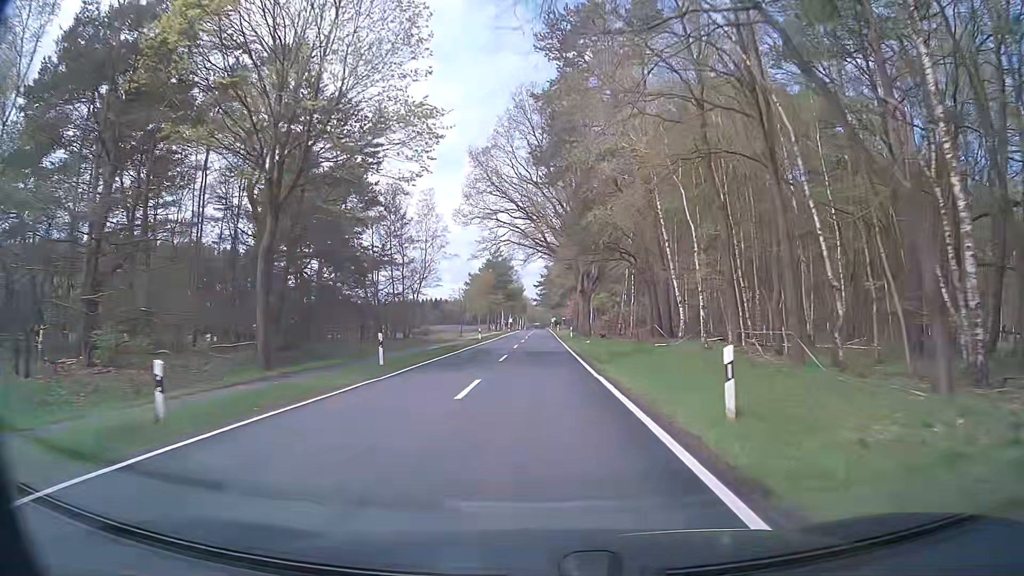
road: secondary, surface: asphalt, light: Day
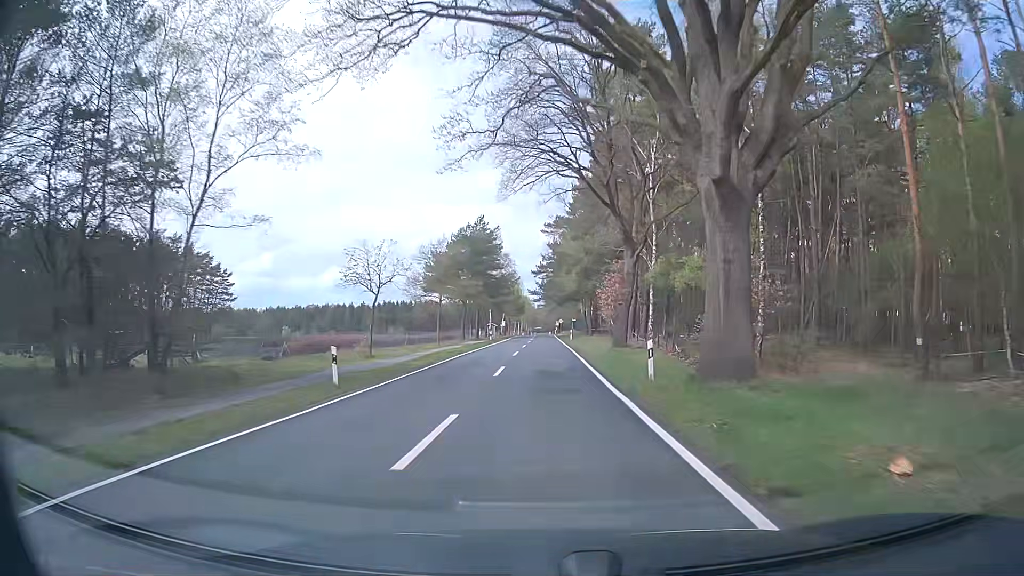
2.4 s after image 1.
(+0.2, +42.3) m; 0°
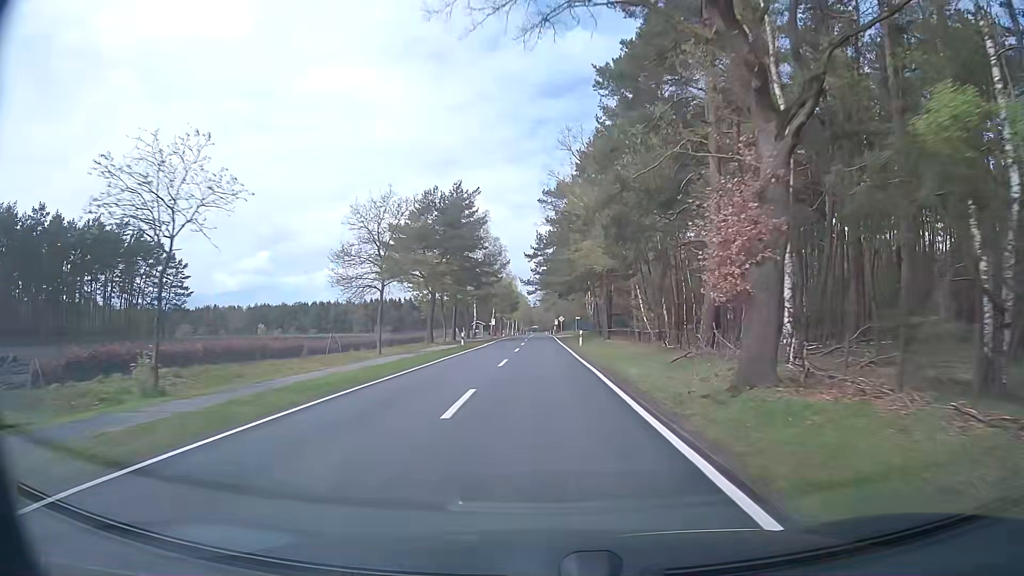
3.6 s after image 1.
(+0.1, +21.3) m; +1°
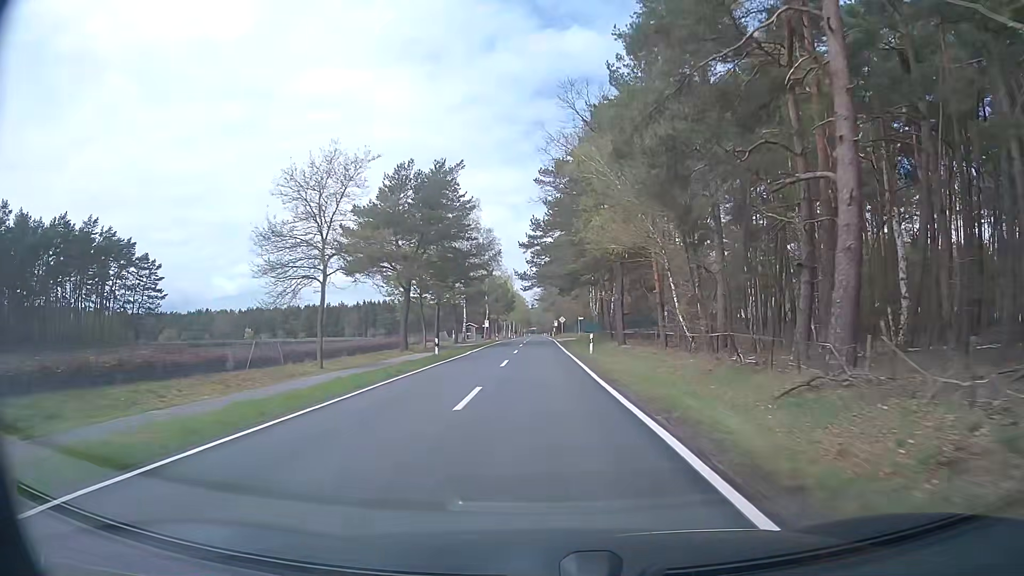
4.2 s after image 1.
(0.0, +10.7) m; 0°
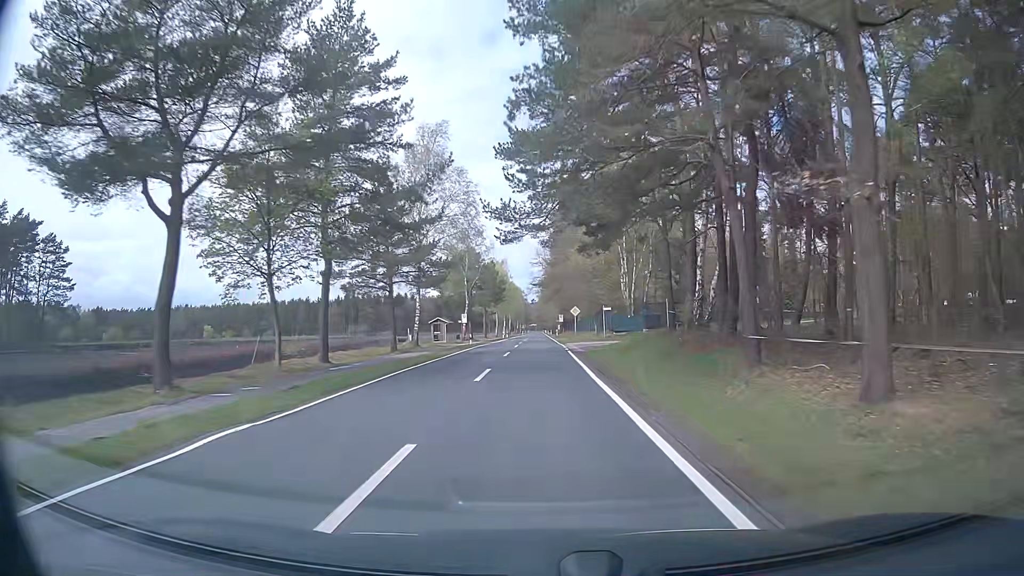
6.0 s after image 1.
(+0.1, +32.1) m; 0°
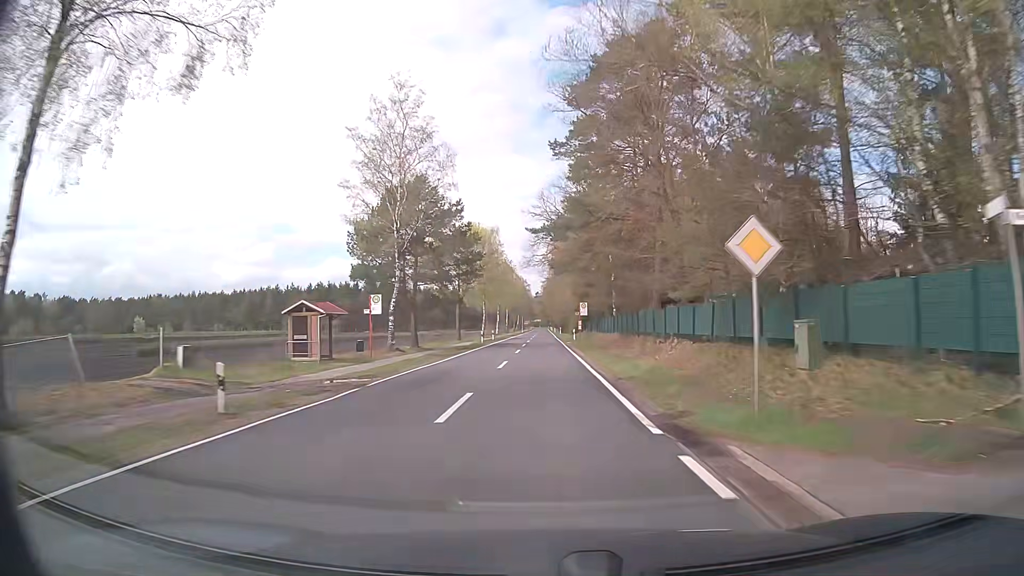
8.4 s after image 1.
(0.0, +43.0) m; 0°
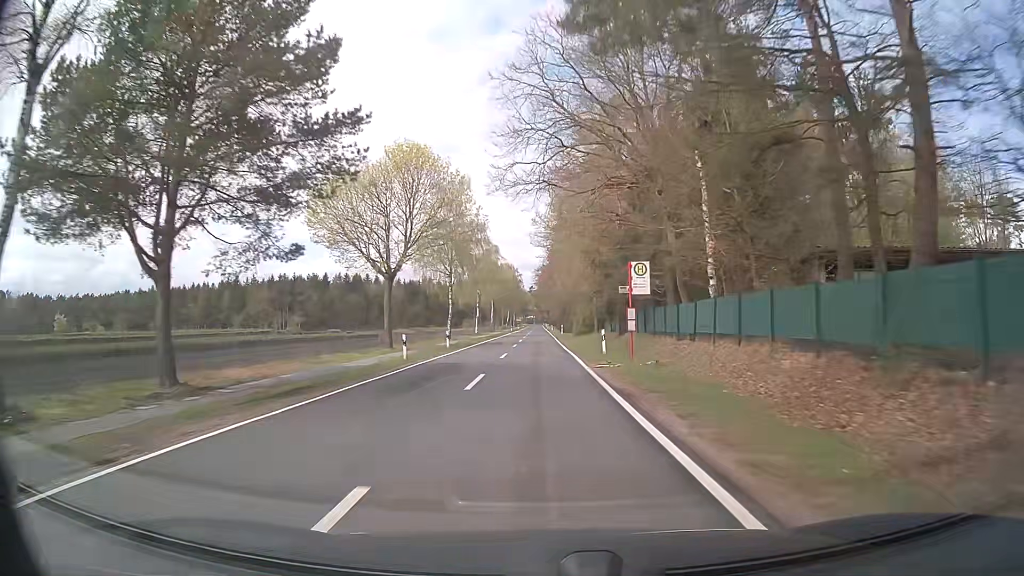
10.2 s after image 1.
(+0.1, +32.4) m; +1°
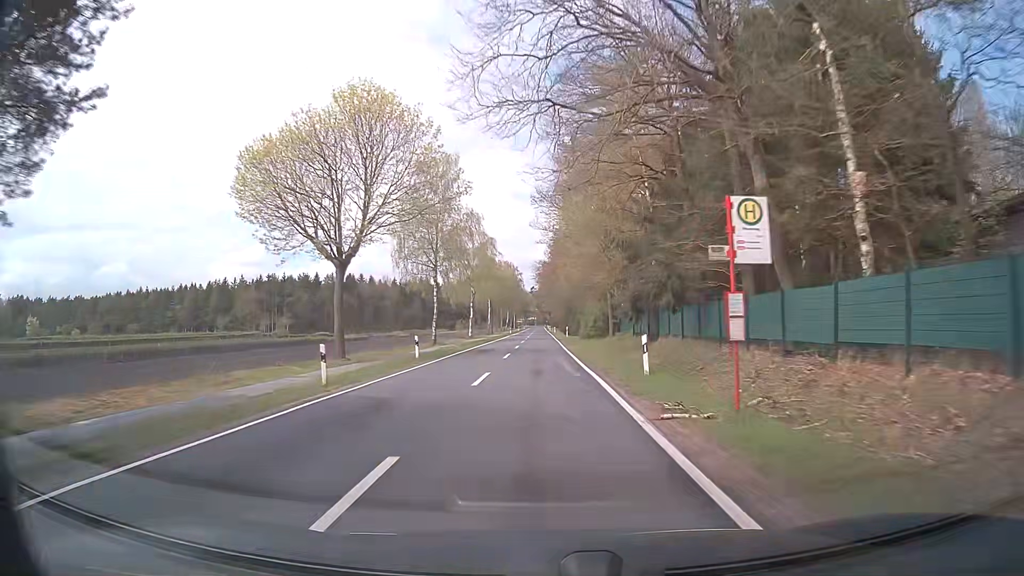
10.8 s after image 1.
(-0.1, +10.8) m; 0°
(0, +10) (0, +20) (0, +30) (0, +40) (0, +50) (0, +60) (0, +70) (0, +80) (0, +90) (0, +100) m
